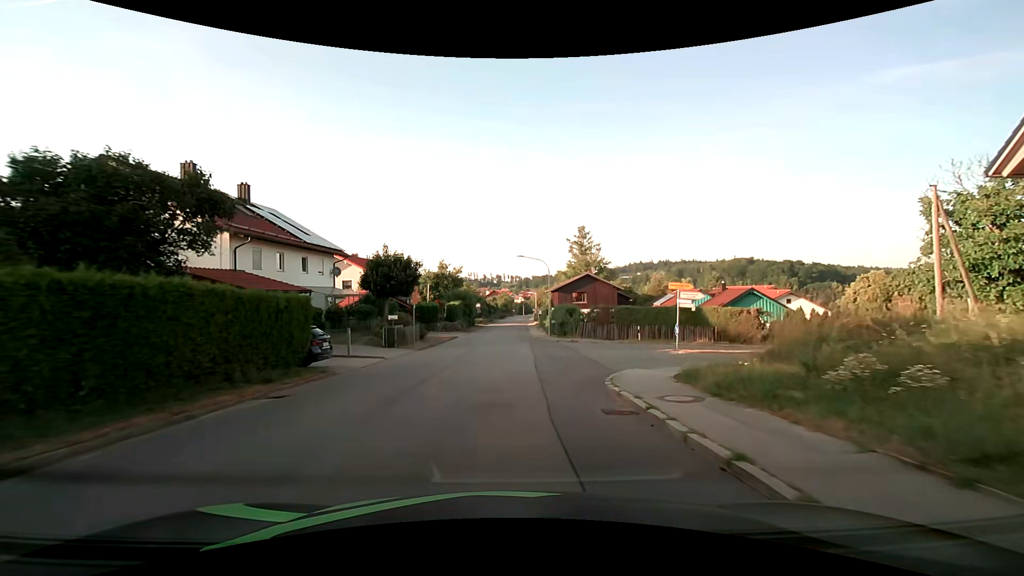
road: tertiary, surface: asphalt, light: Day
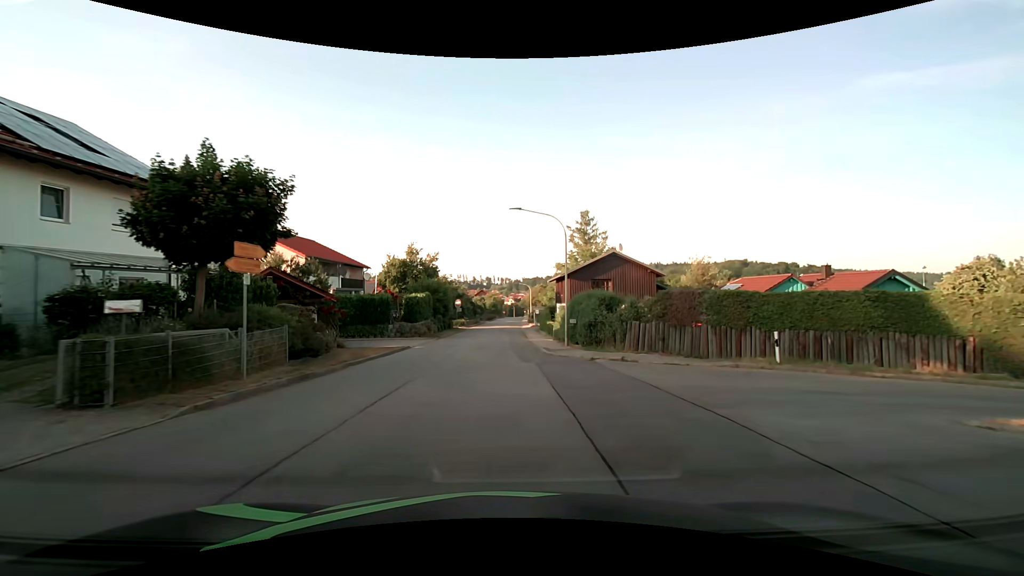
(+0.1, +18.7) m; +1°
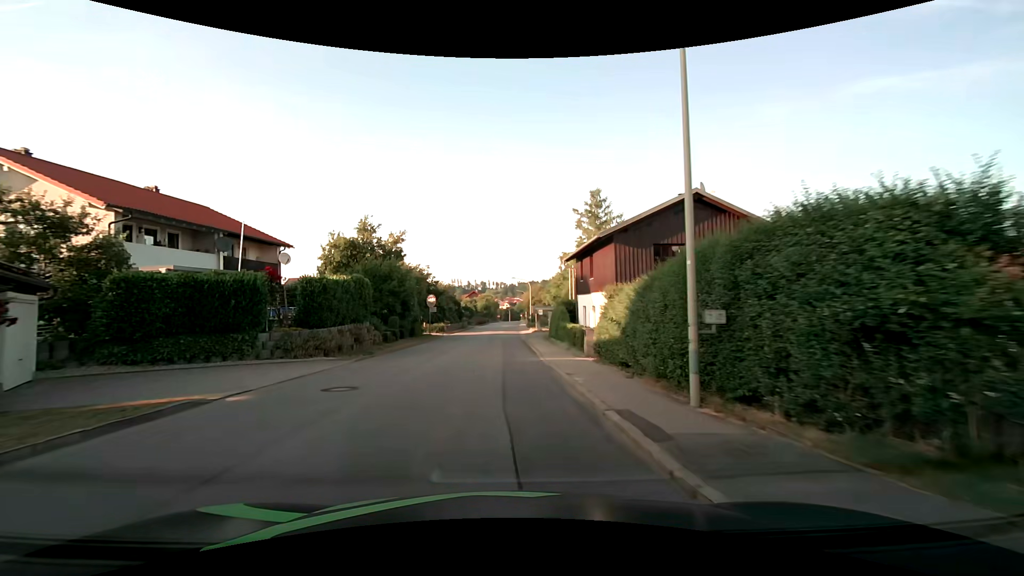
(+0.3, +18.4) m; +1°
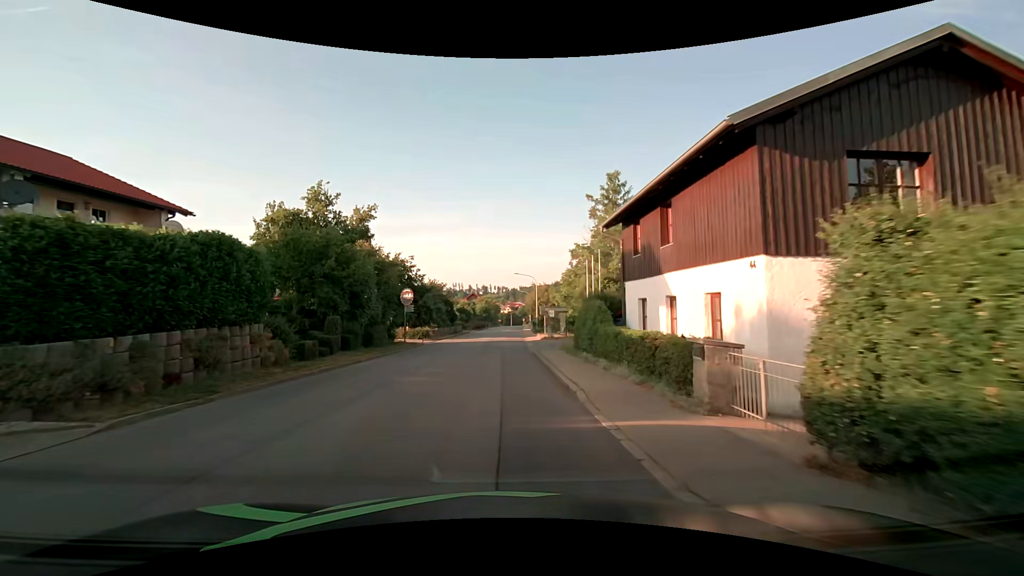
(0.0, +12.0) m; 0°
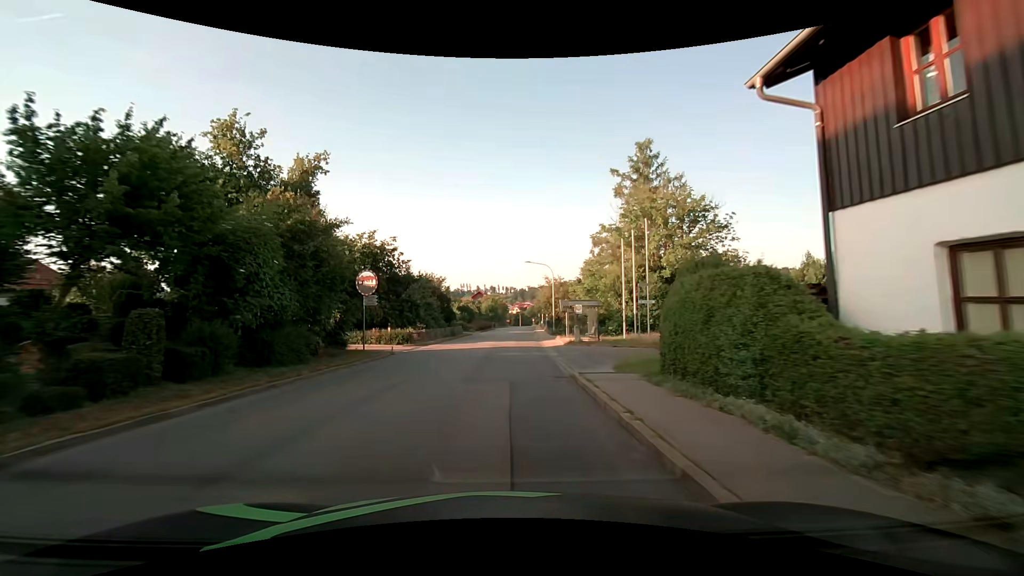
(-0.1, +11.7) m; -1°
(0, +10) (0, +20) (0, +30) (+1, +40) (+1, +50) (+1, +60) (+2, +70) (+3, +80) (+3, +90) (+4, +100) m
